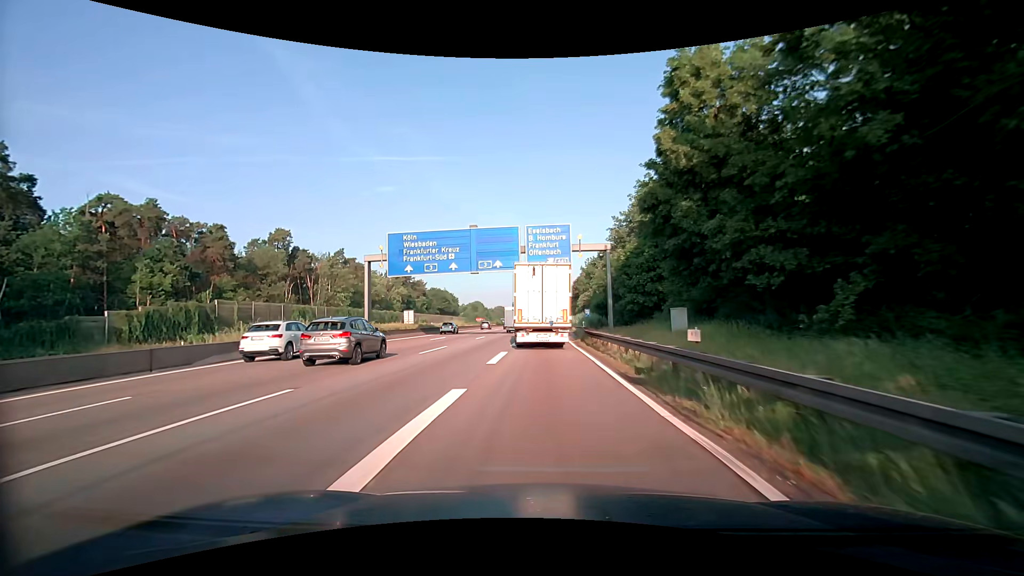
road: motorway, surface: asphalt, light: Day
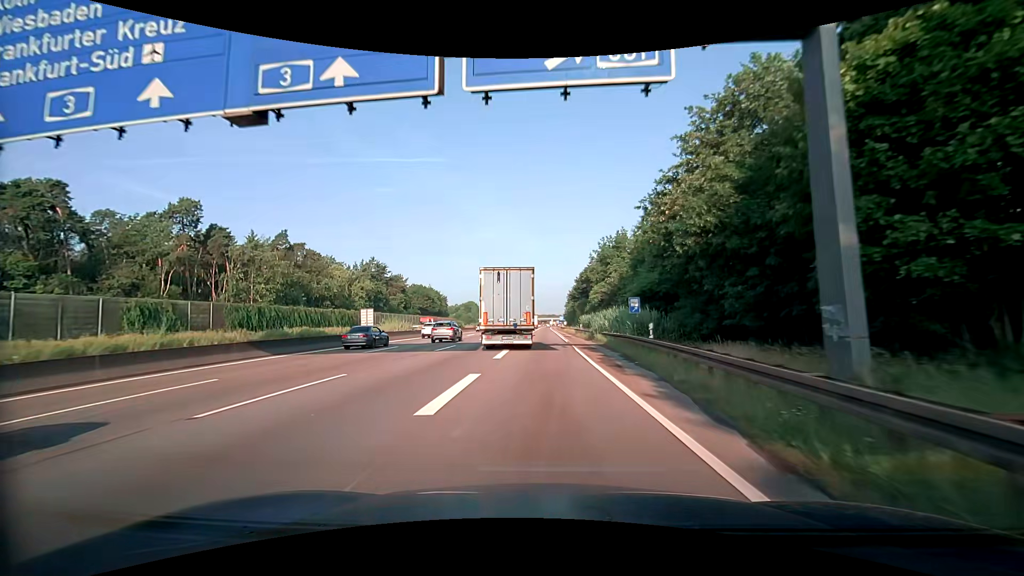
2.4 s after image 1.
(+0.1, +32.8) m; 0°
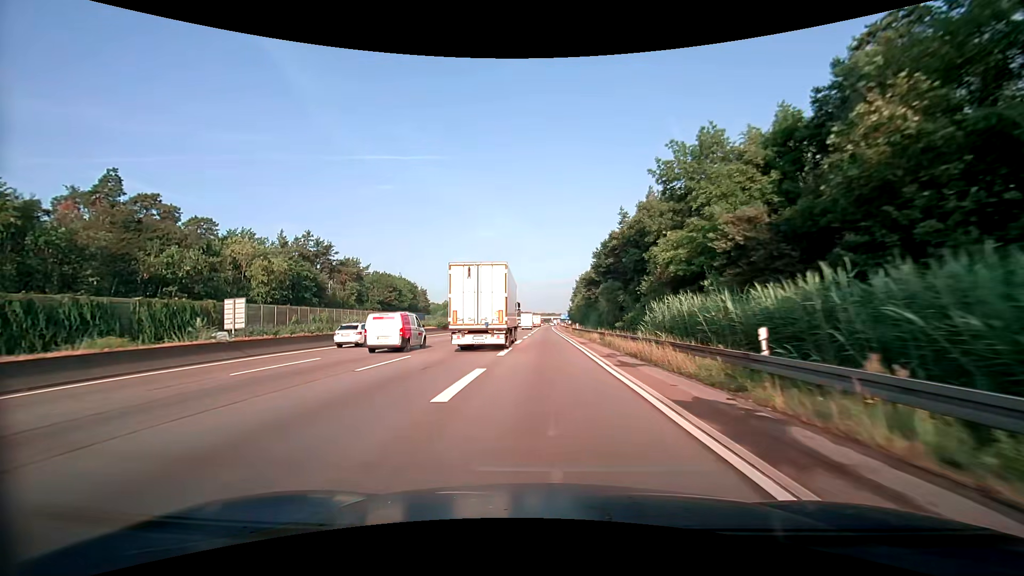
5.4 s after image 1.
(-0.4, +47.5) m; 0°
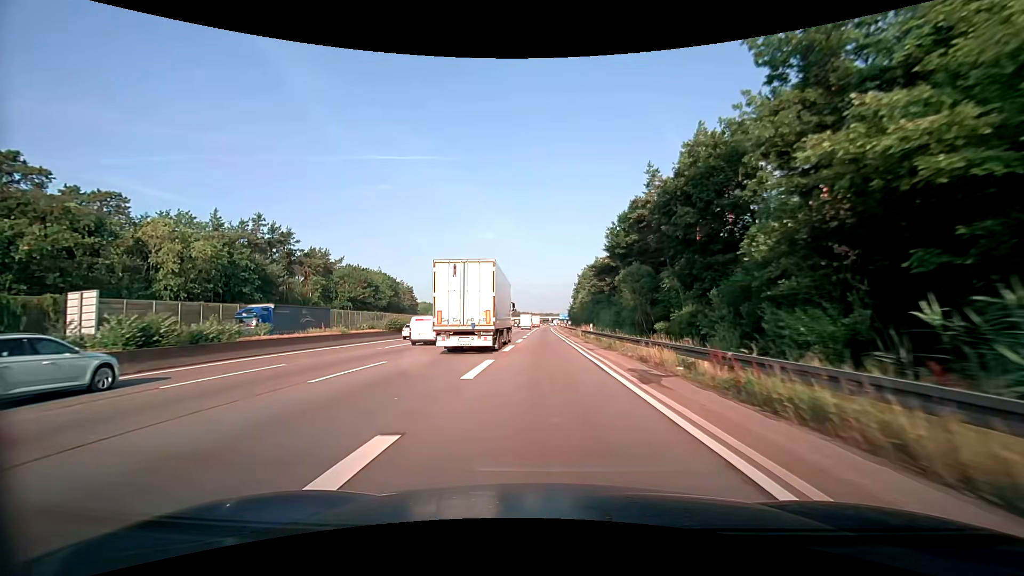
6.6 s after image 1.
(-0.1, +20.8) m; 0°
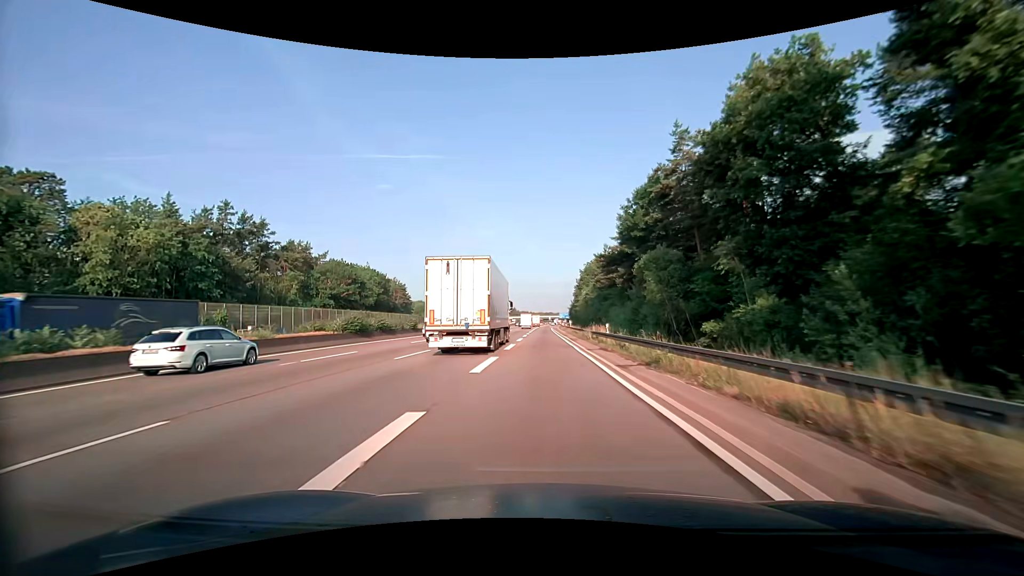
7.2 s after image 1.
(0.0, +10.7) m; 0°
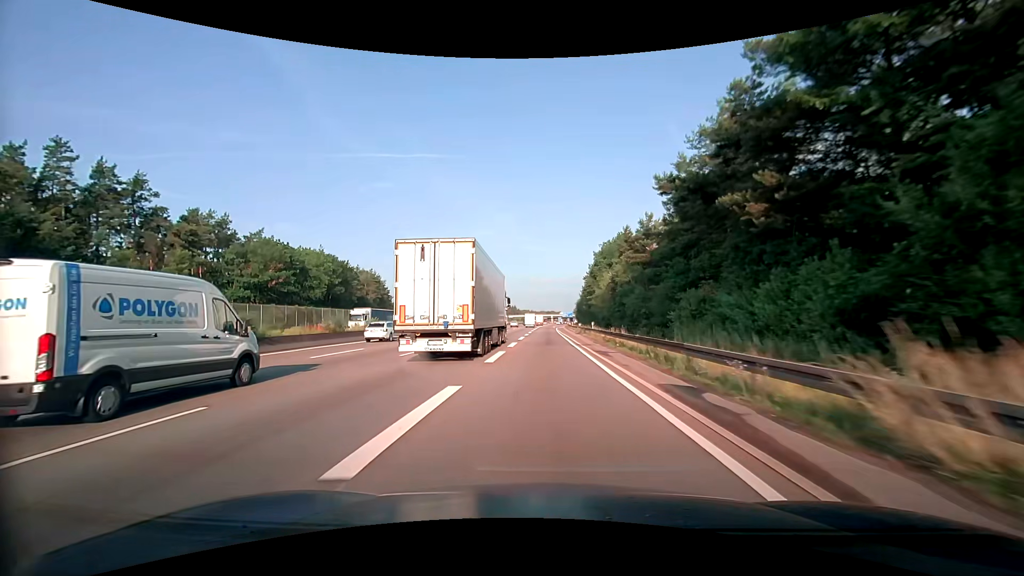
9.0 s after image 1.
(-0.2, +33.4) m; 0°
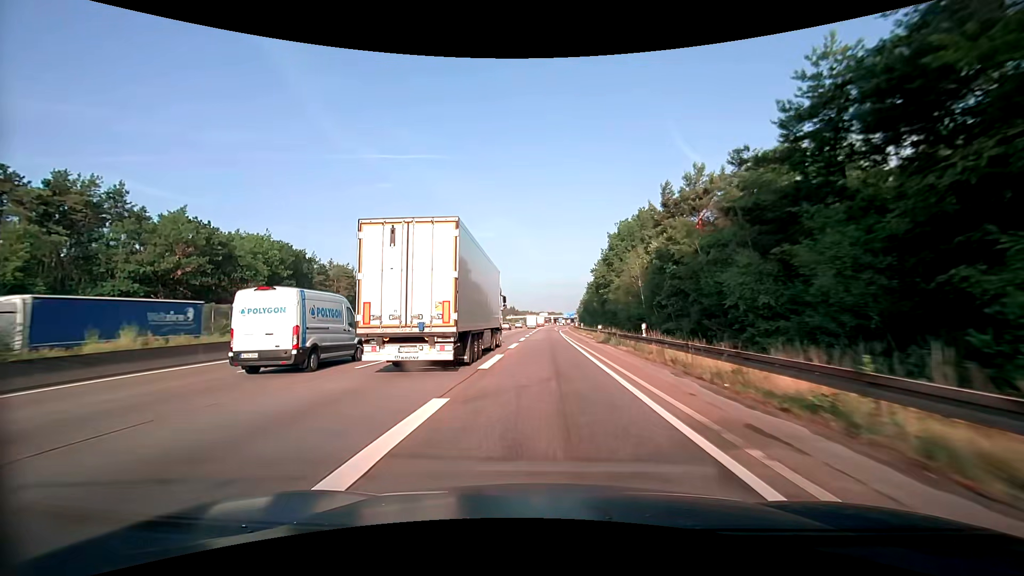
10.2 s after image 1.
(0.0, +23.3) m; 0°
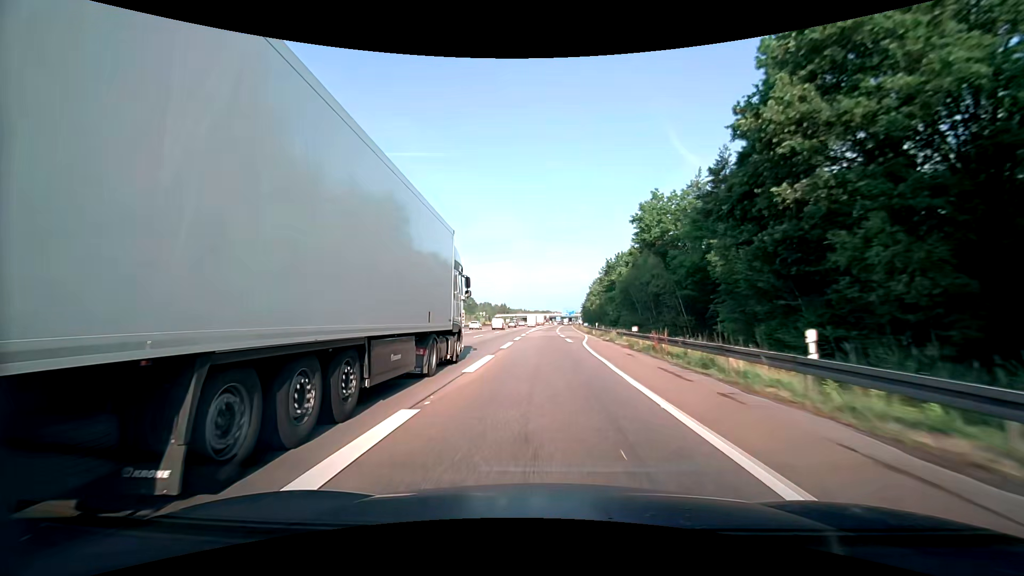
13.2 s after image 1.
(+0.3, +61.3) m; 0°
(0, +10) (0, +20) (0, +30) (0, +40) (0, +50) (0, +60) (0, +70) (+1, +80) (+1, +90) (+1, +100) m
